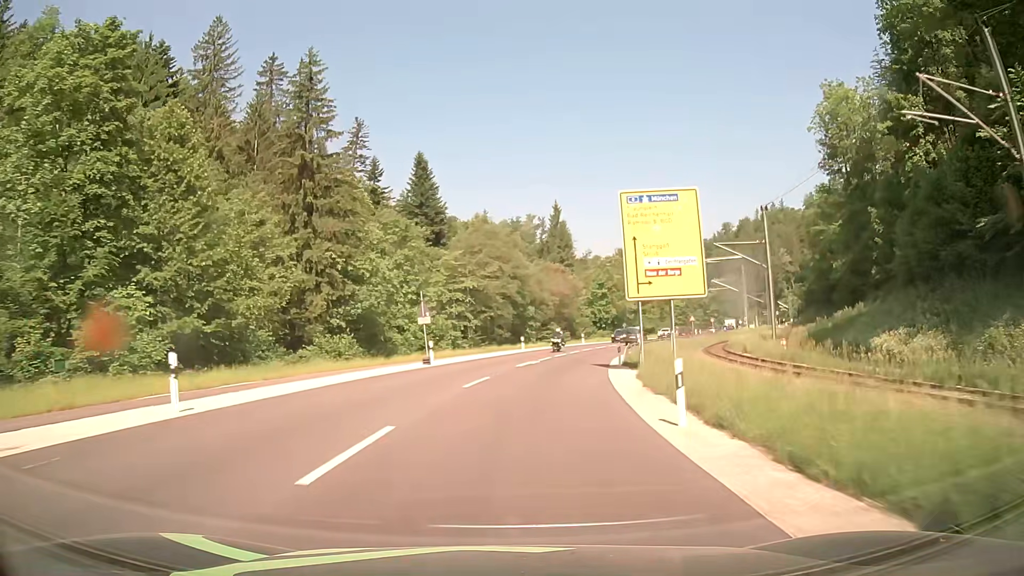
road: primary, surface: asphalt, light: Day
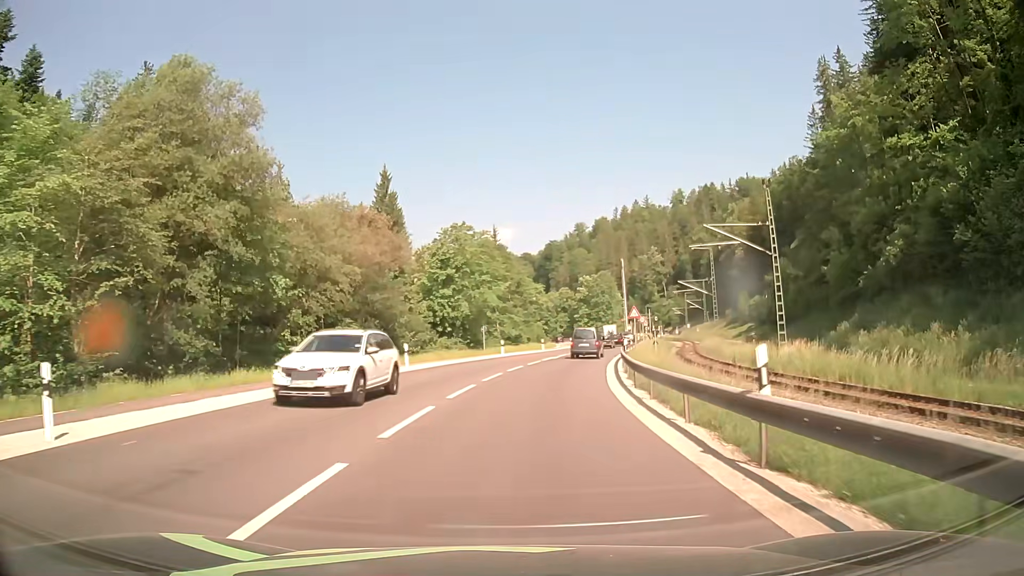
(+5.0, +43.5) m; +13°
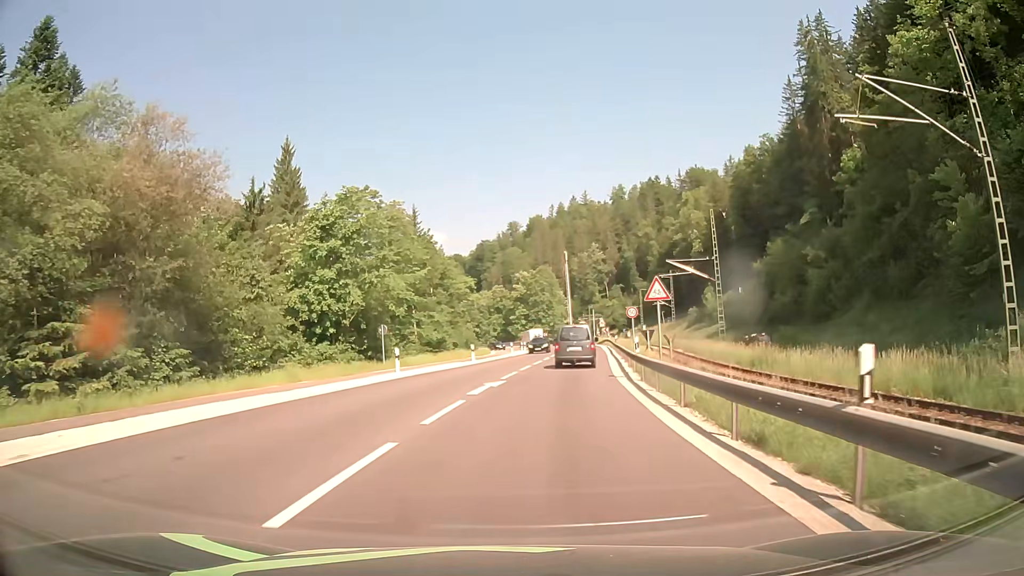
(+1.3, +22.0) m; +6°
